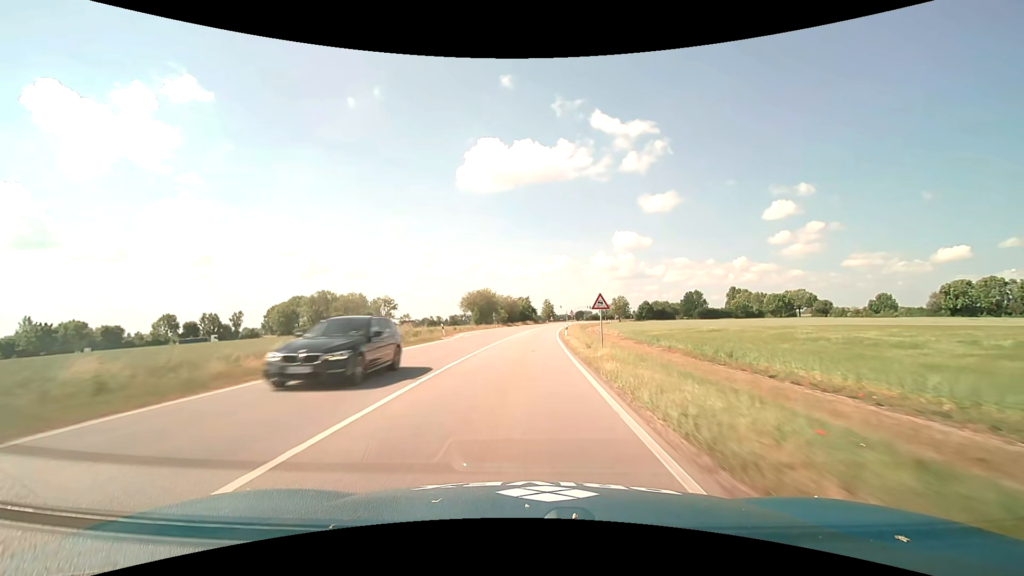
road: primary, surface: asphalt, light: Day
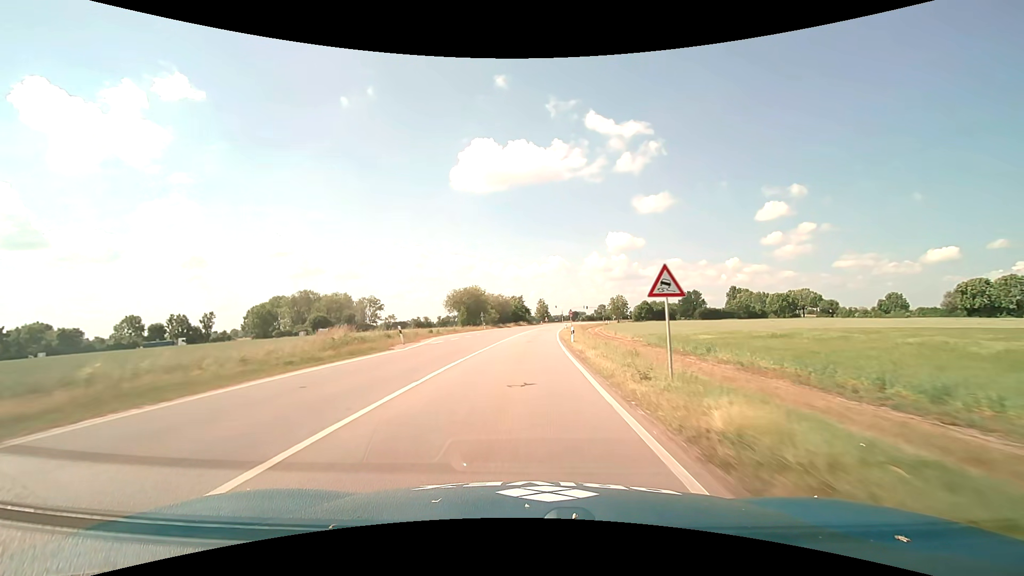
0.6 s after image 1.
(+0.1, +11.7) m; +1°
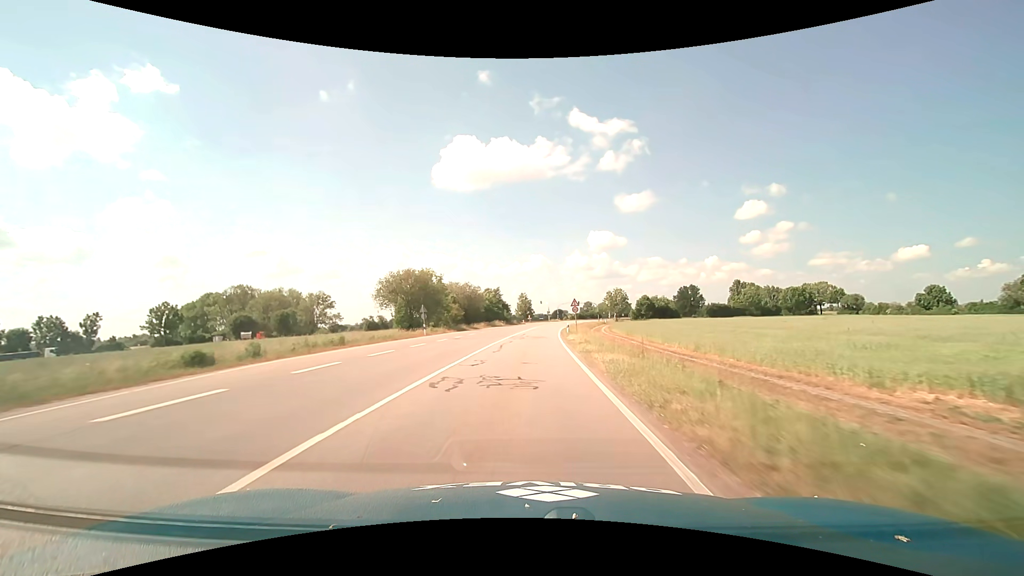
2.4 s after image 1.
(+0.6, +34.9) m; +2°
(0, +10) (0, +20) (0, +30) (+1, +40) (+1, +50) (+2, +60) (+3, +70) (+4, +80) (+5, +90) (+6, +100) m
